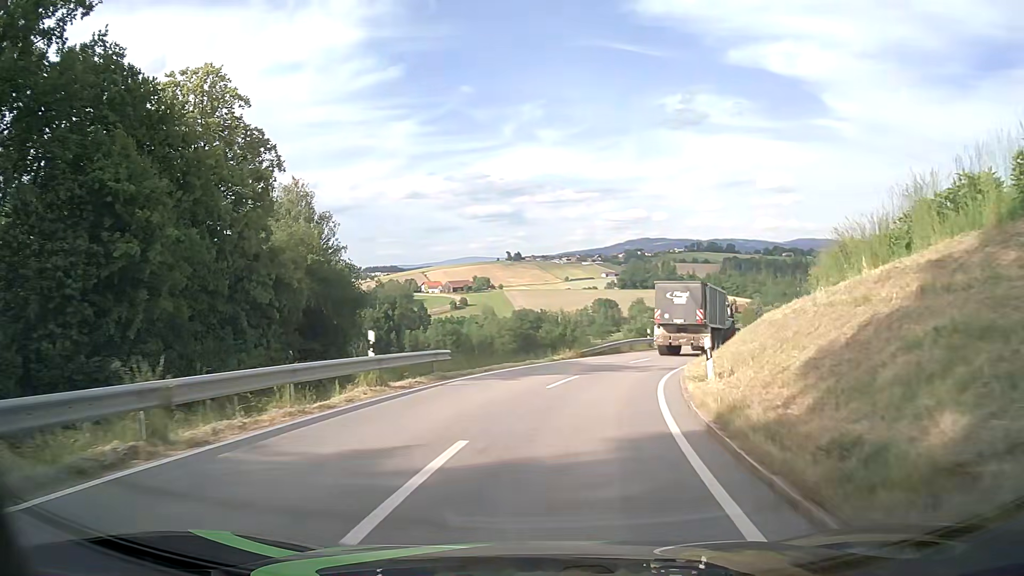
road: tertiary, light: Day
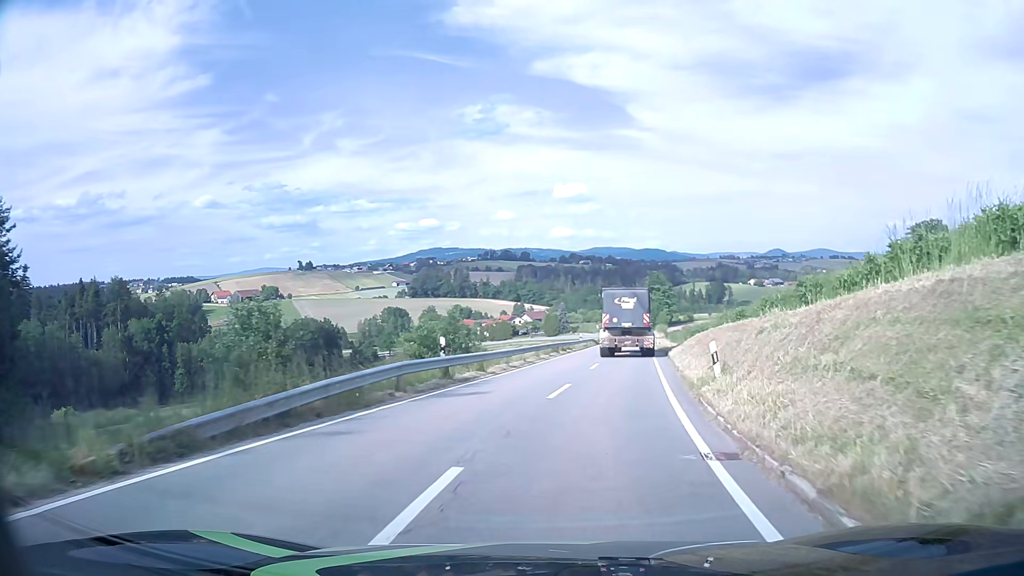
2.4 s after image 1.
(+3.4, +24.4) m; +17°
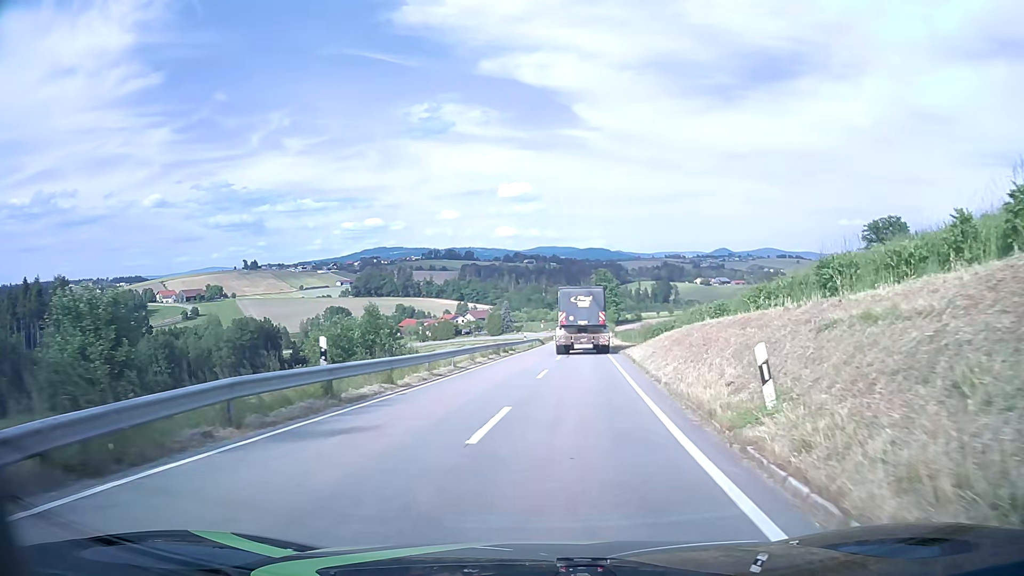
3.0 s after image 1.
(+0.3, +6.3) m; +5°
(0, +10) (+1, +20) (+2, +30) (+3, +40) (+4, +50) (+4, +60) (+5, +70) (+6, +80) (+7, +90) (+8, +100) m
